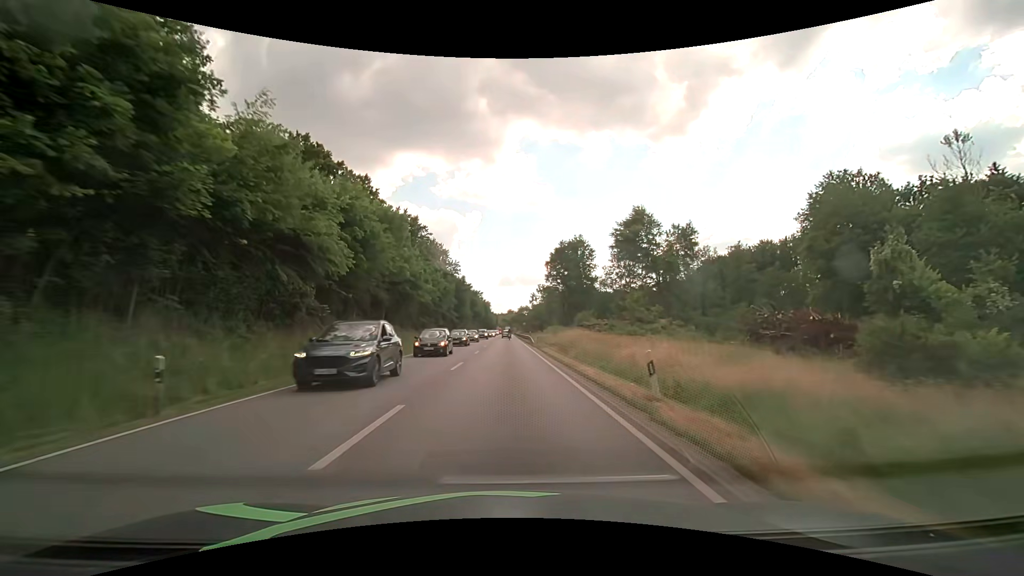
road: primary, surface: asphalt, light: Day
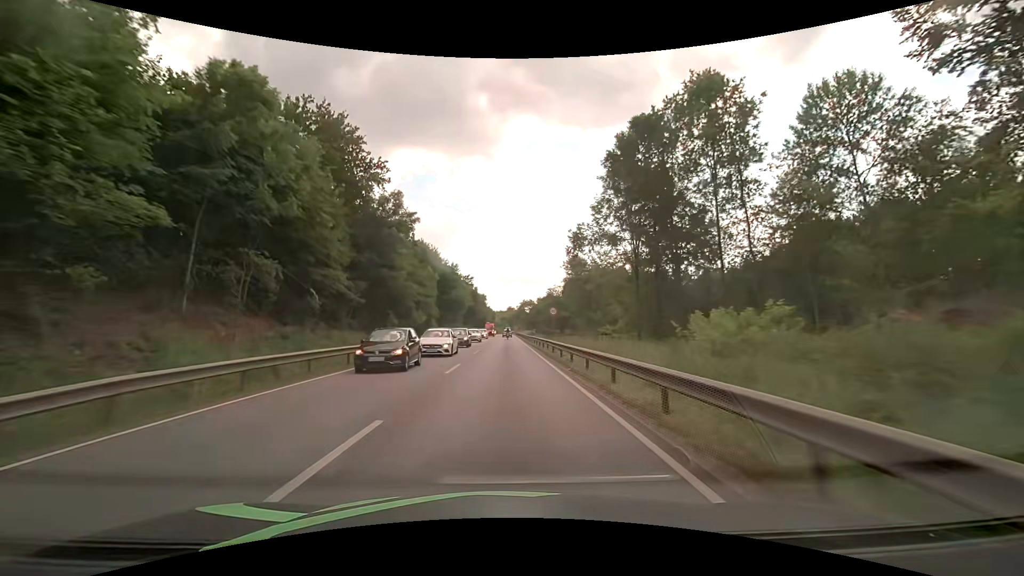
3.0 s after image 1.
(0.0, +61.8) m; 0°
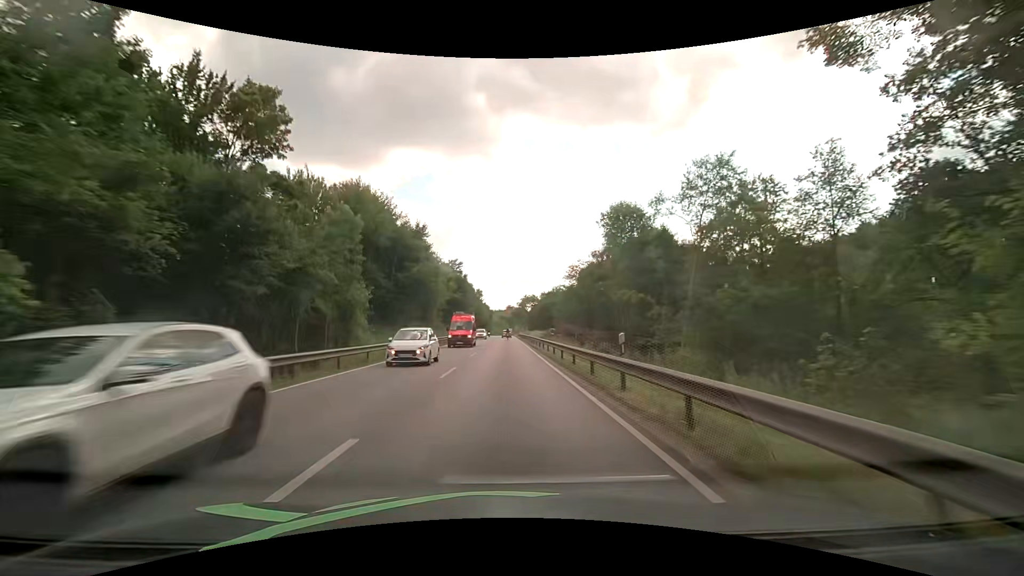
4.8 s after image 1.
(+0.1, +37.4) m; 0°
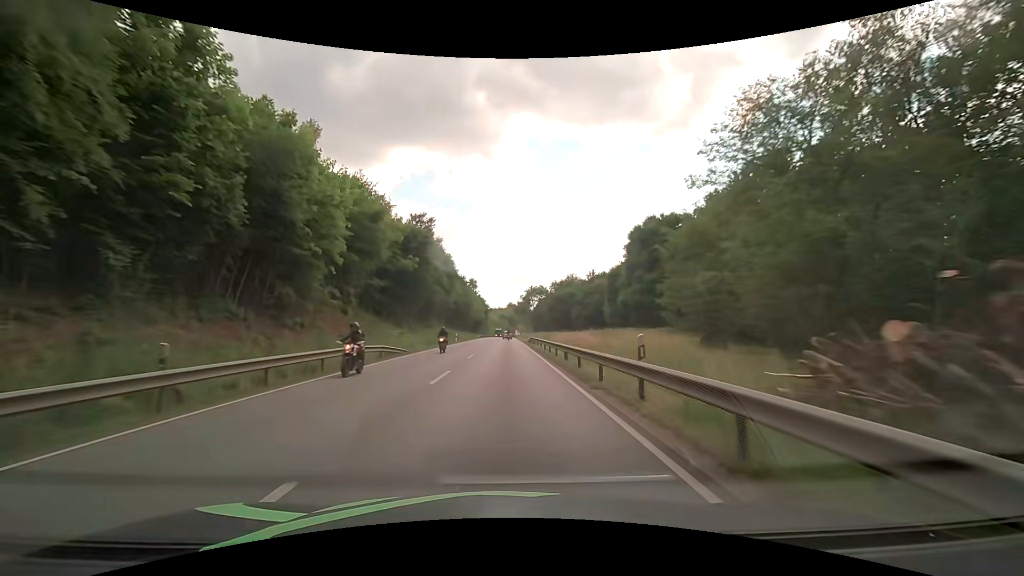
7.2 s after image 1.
(-0.2, +49.9) m; 0°
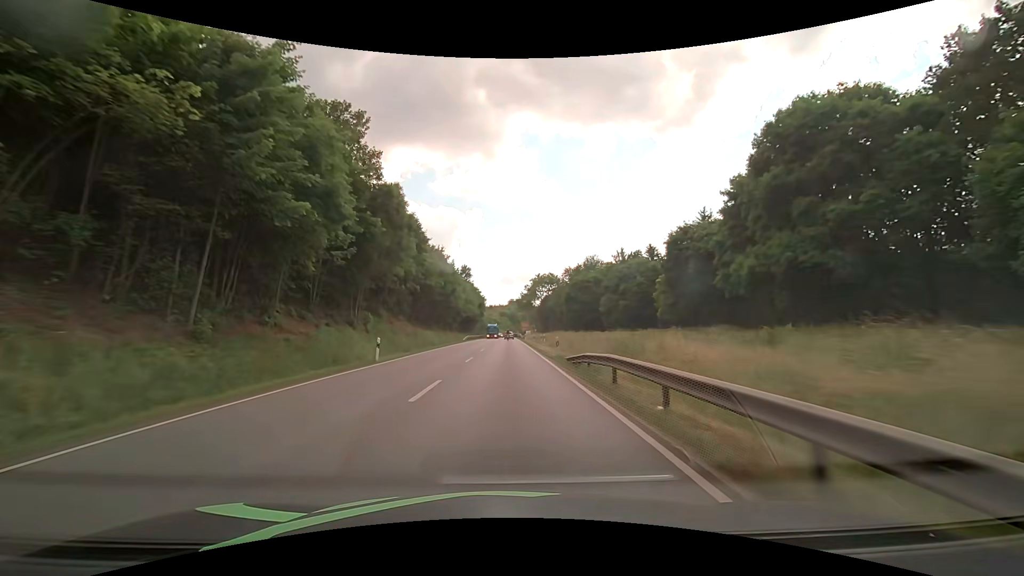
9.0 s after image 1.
(-0.1, +37.5) m; 0°
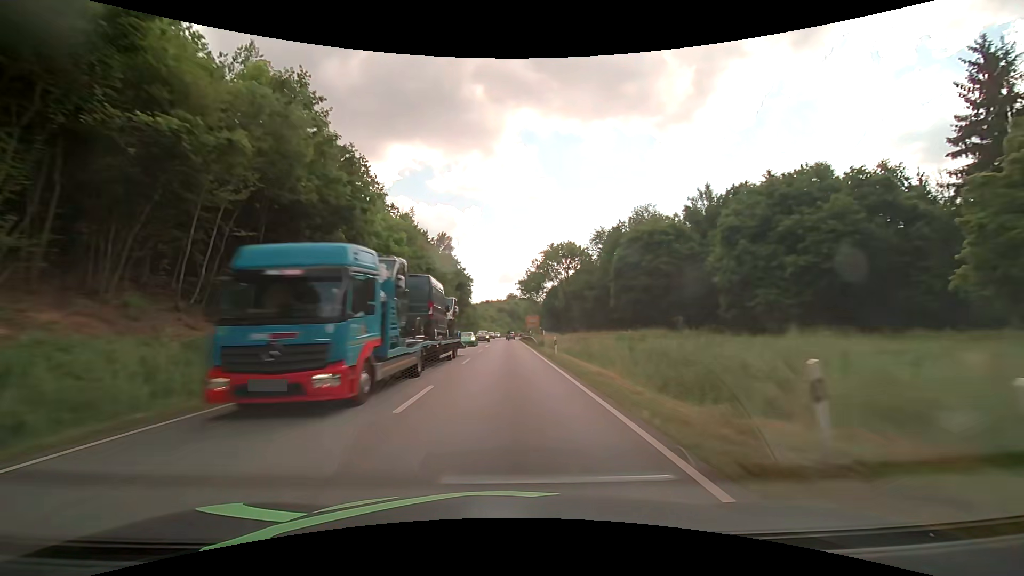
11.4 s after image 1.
(0.0, +50.0) m; 0°
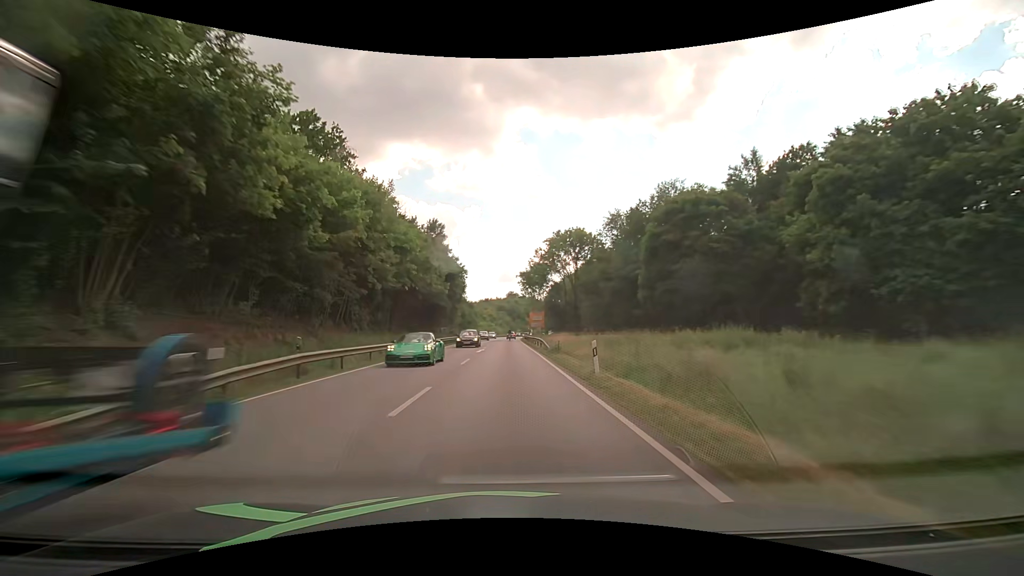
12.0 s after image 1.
(0.0, +12.5) m; 0°
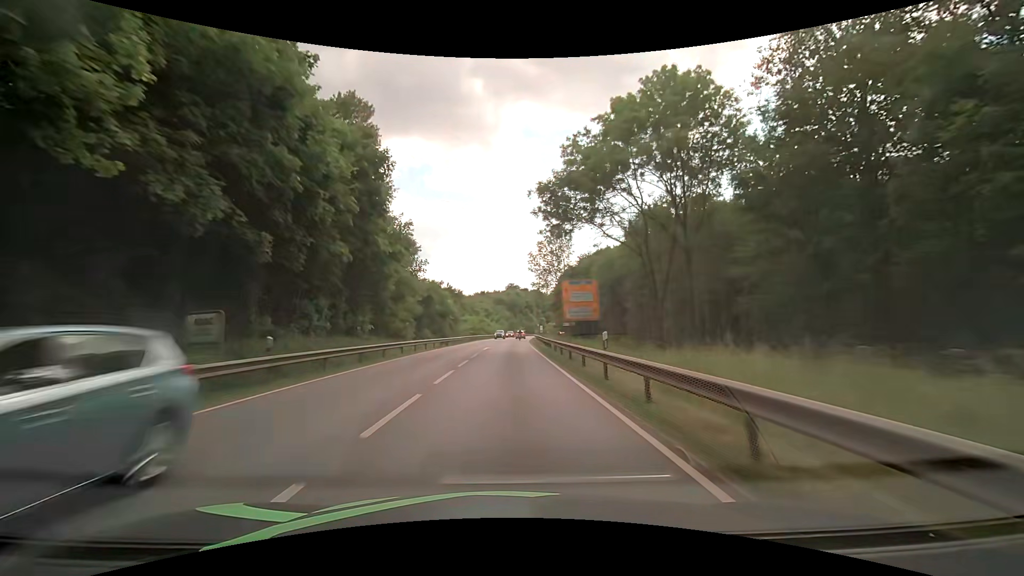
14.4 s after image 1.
(+0.1, +50.1) m; 0°
(0, +10) (0, +20) (0, +30) (0, +40) (0, +50) (+1, +60) (+1, +70) (+2, +80) (+2, +90) (+3, +100) m
